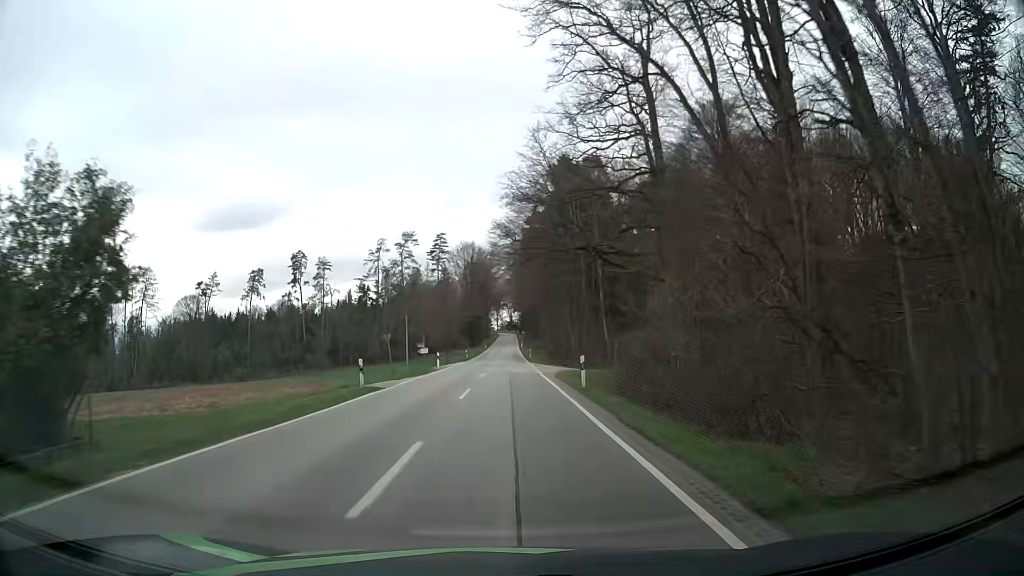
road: secondary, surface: asphalt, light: Day
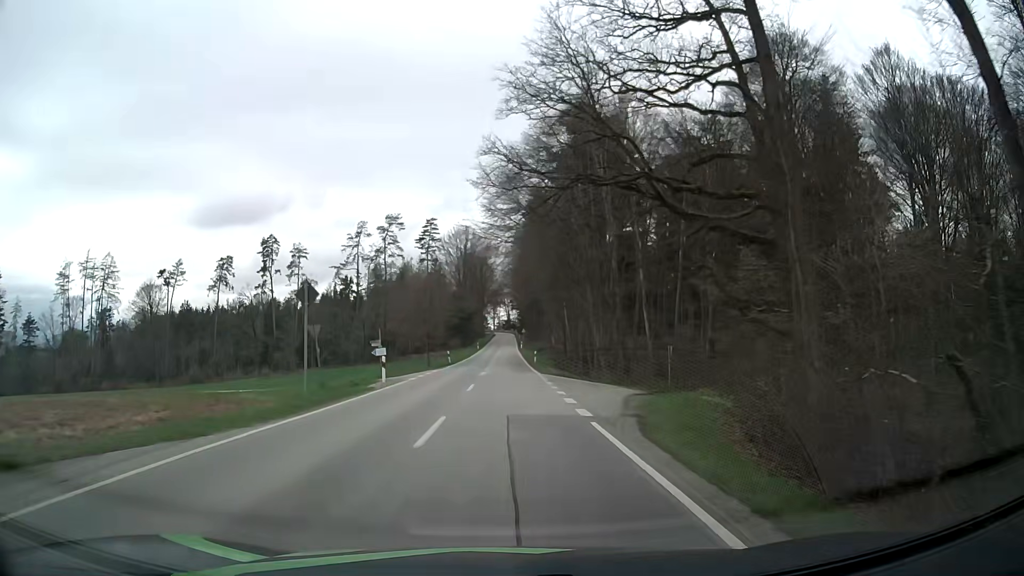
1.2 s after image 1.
(0.0, +20.2) m; 0°
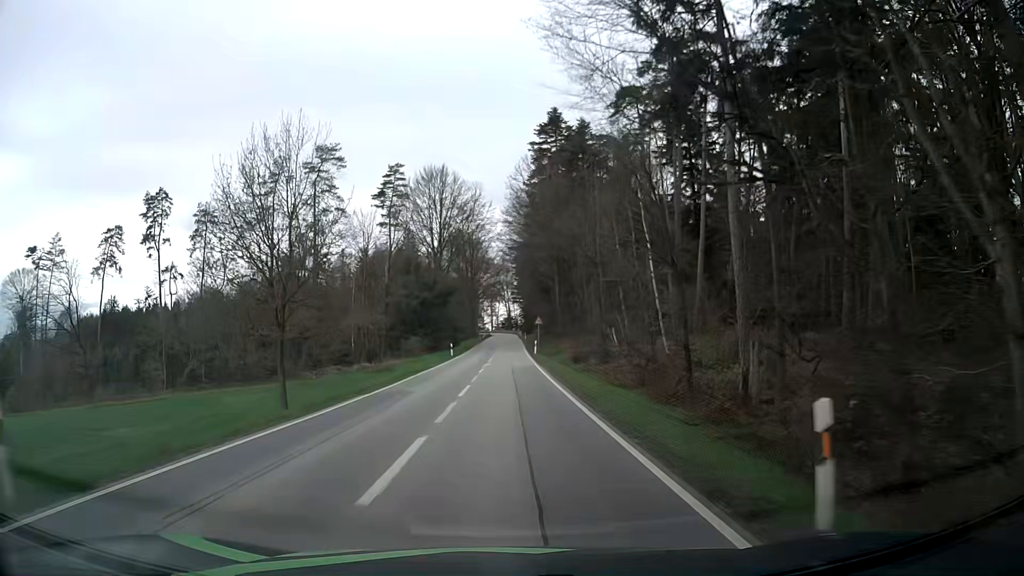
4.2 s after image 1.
(+0.6, +51.1) m; +1°
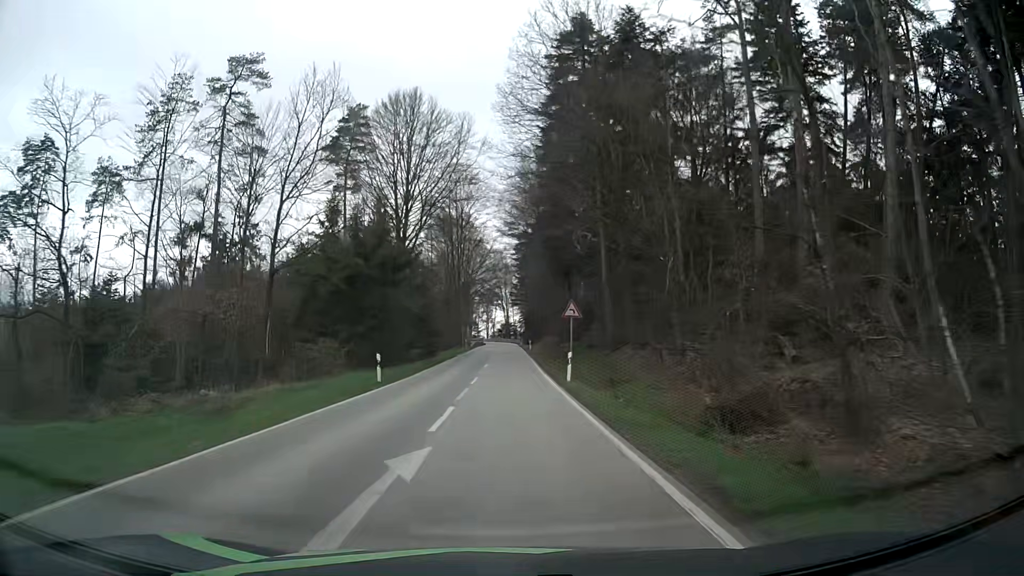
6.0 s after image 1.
(0.0, +30.9) m; 0°
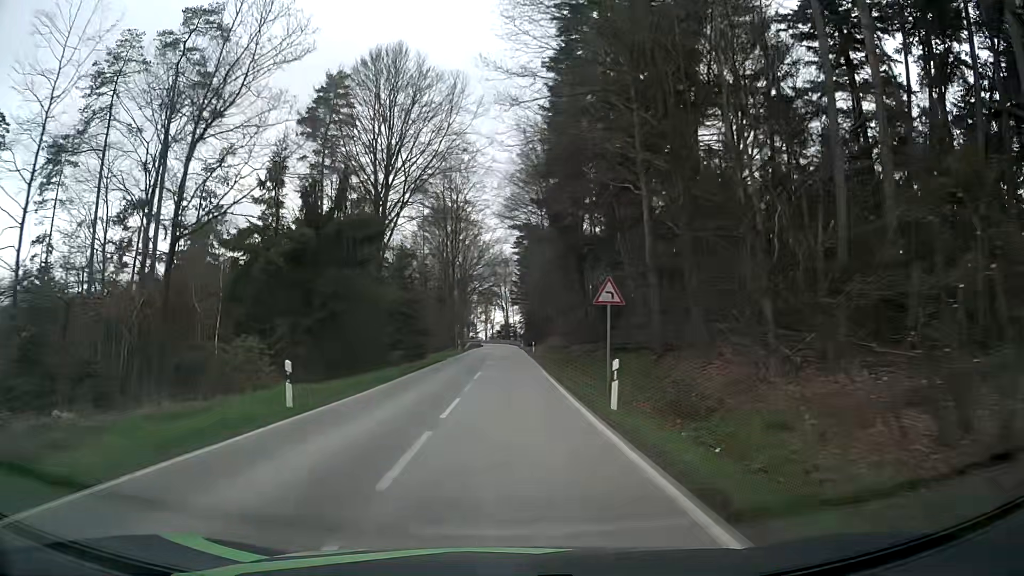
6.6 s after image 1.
(0.0, +10.2) m; 0°
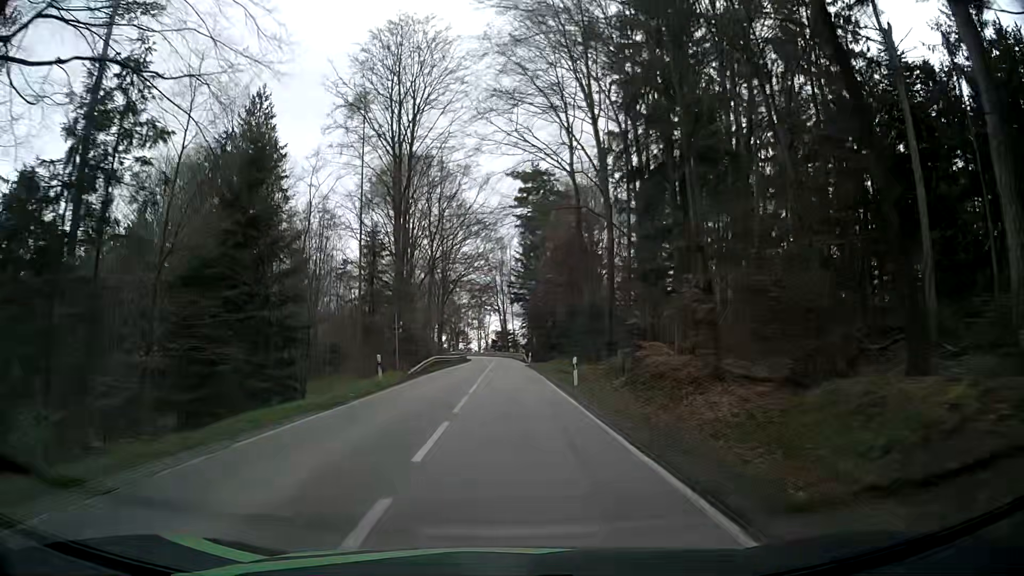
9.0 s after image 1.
(+0.1, +40.2) m; +1°
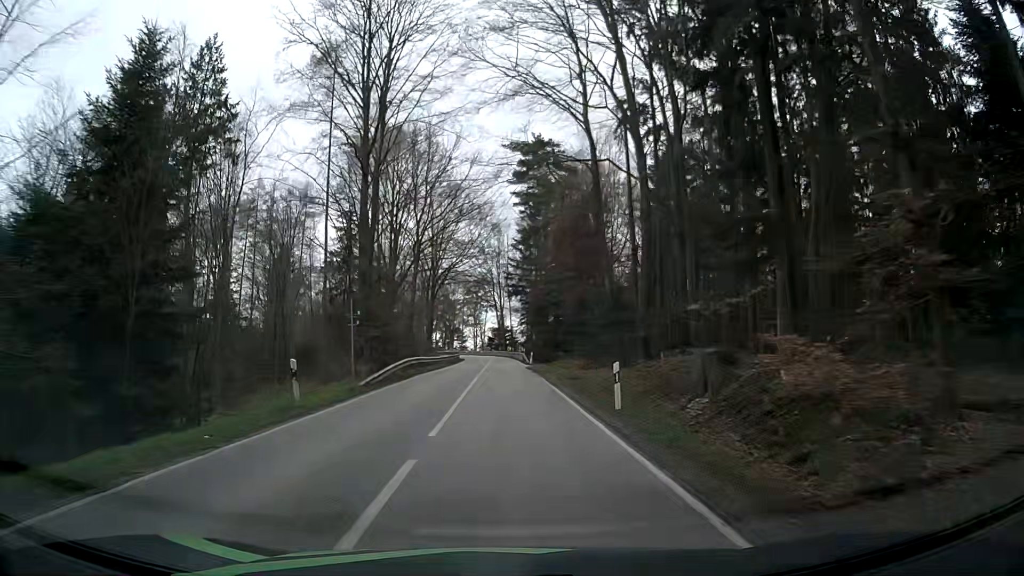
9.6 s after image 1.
(0.0, +9.8) m; -1°
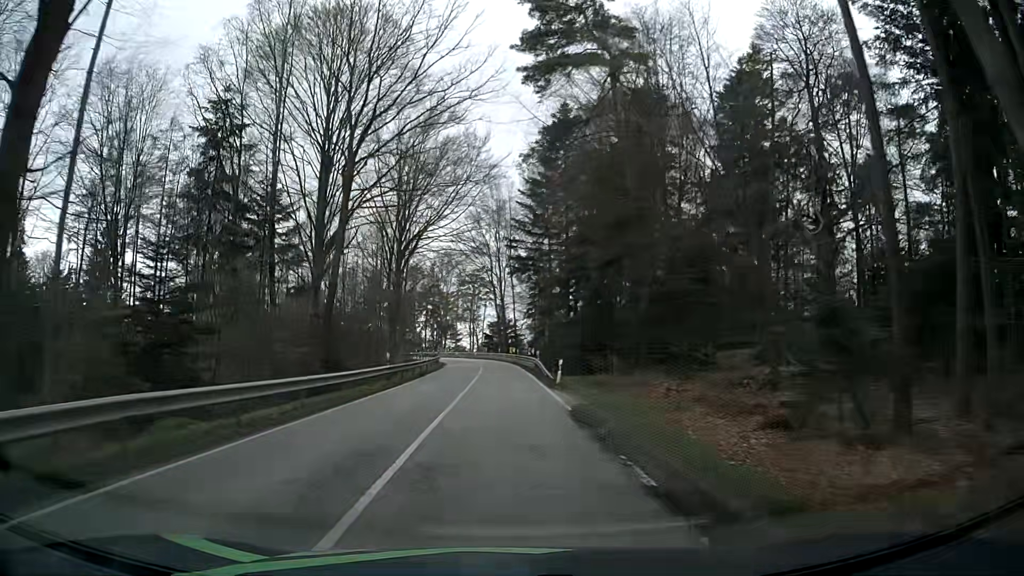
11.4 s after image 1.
(+0.1, +28.3) m; -1°
(0, +10) (0, +20) (0, +30) (0, +40) (0, +50) (-1, +60) (-1, +70) (-3, +80) (-6, +89) (-9, +99) m
